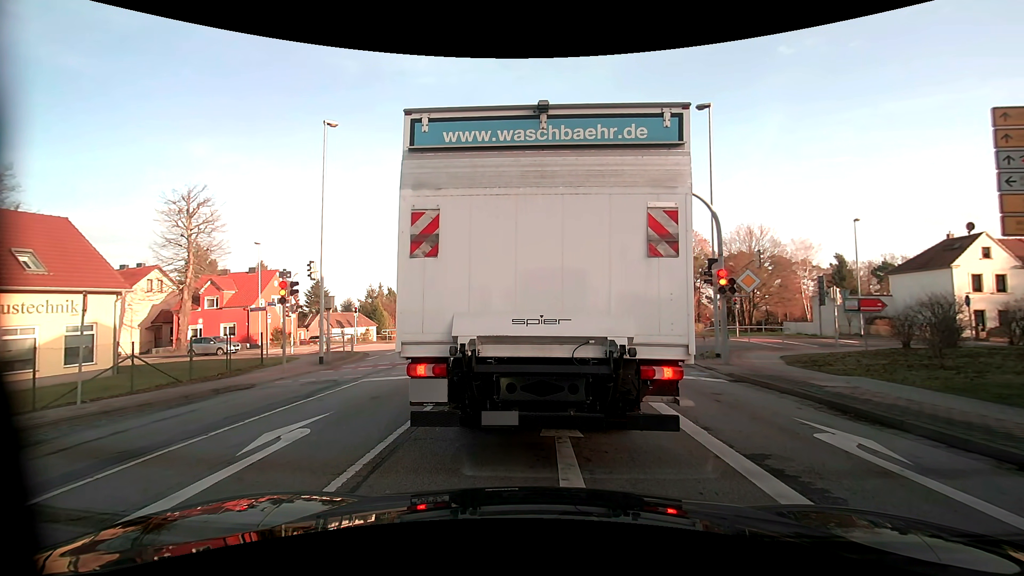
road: primary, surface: asphalt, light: Day
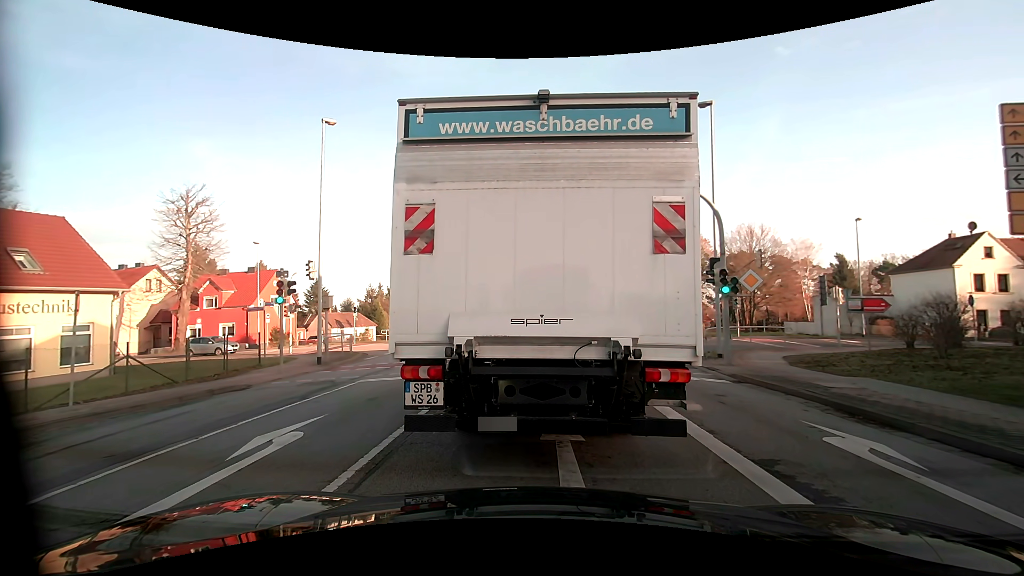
(0.0, +0.2) m; 0°
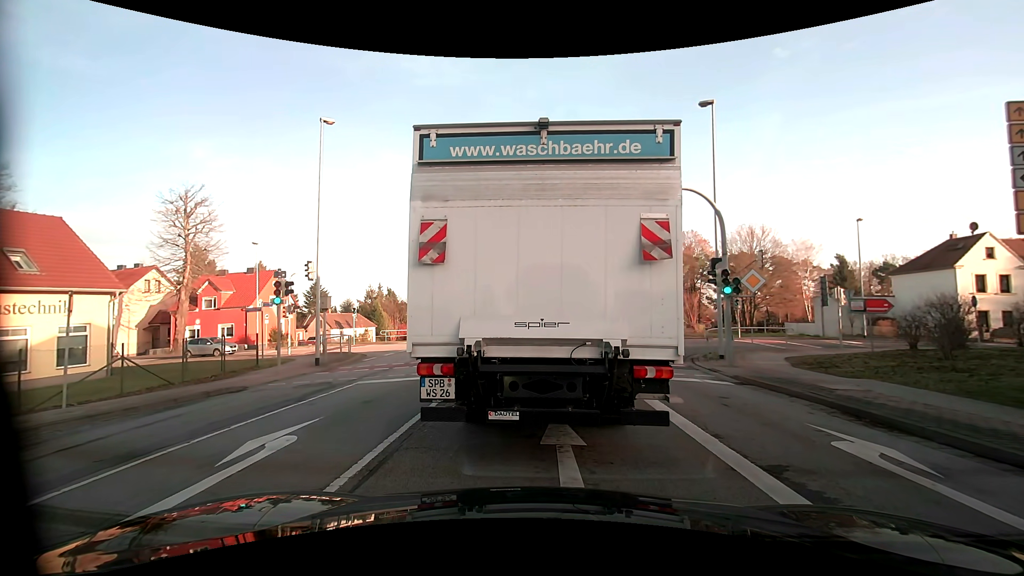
(0.0, +0.2) m; 0°
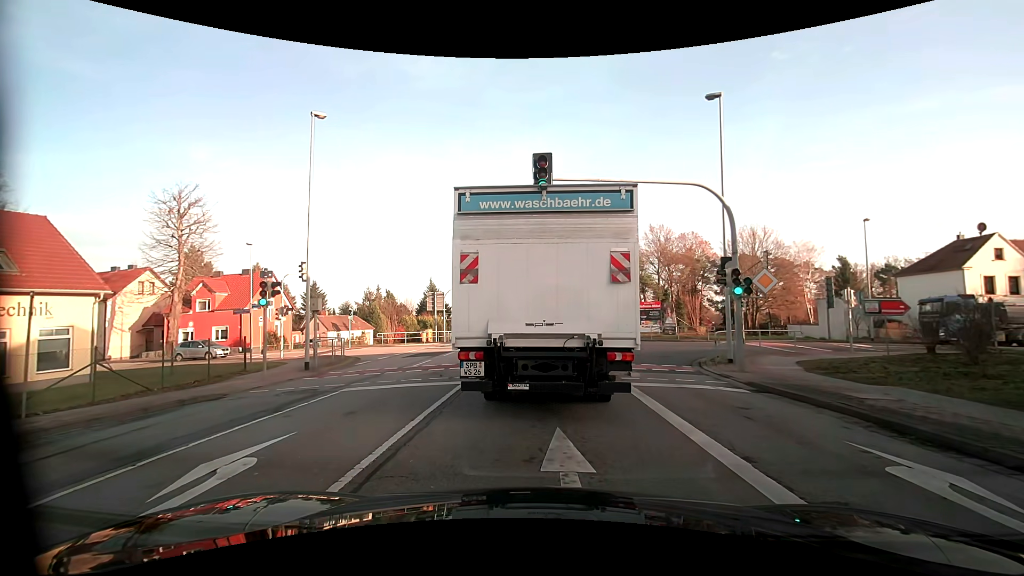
(0.0, +1.0) m; 0°
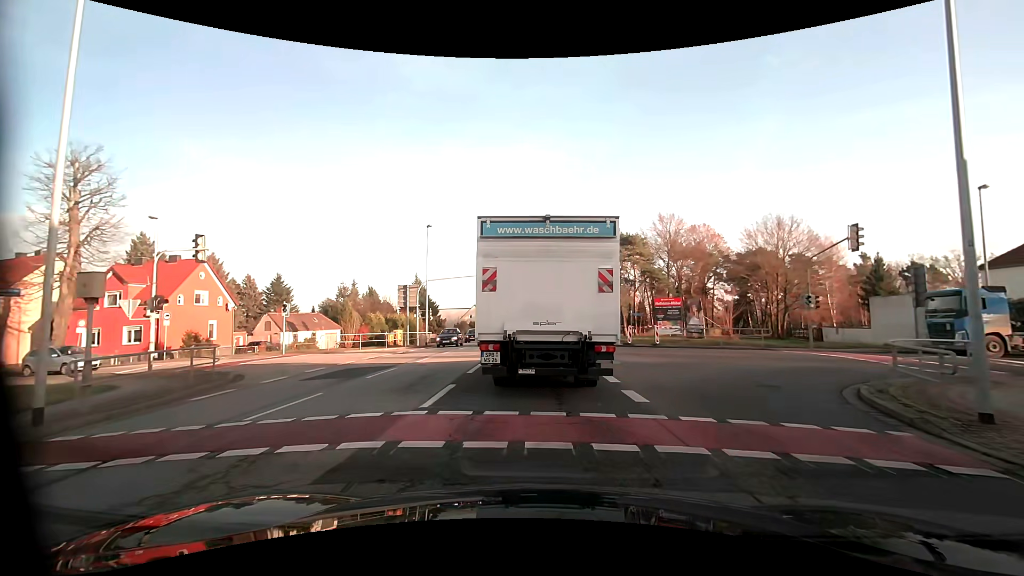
(-0.1, +11.0) m; 0°
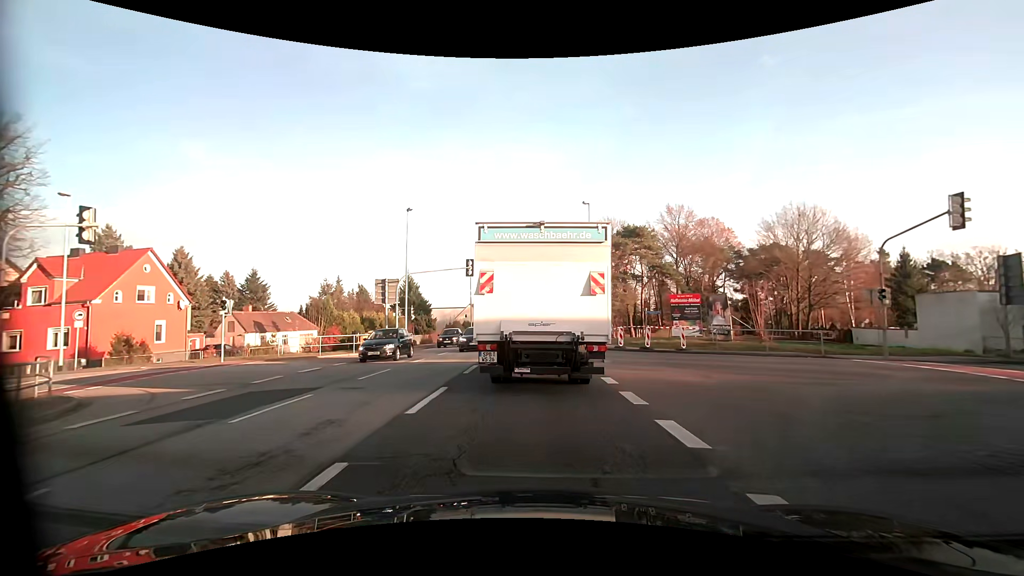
(0.0, +6.4) m; 0°
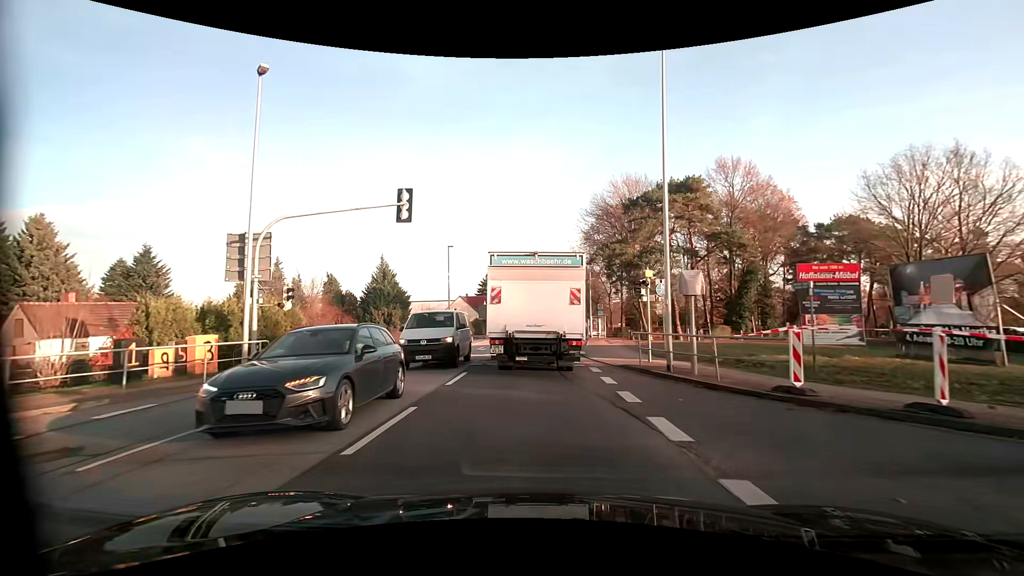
(+0.2, +21.0) m; 0°
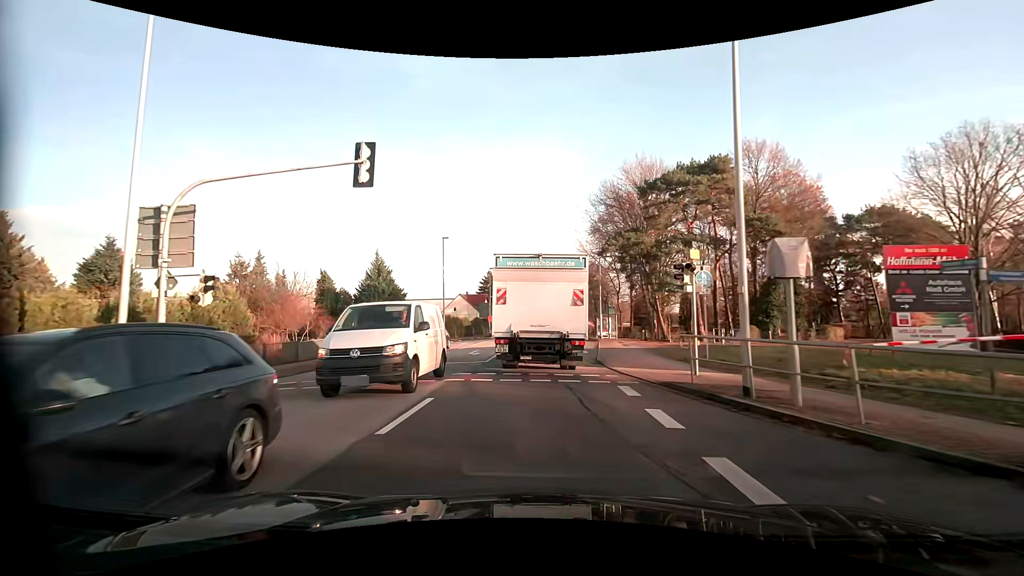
(0.0, +5.3) m; 0°
(0, +10) (0, +20) (0, +30) (0, +40) (0, +50) (0, +60) (0, +70) (0, +80) (0, +90) (0, +100) m
